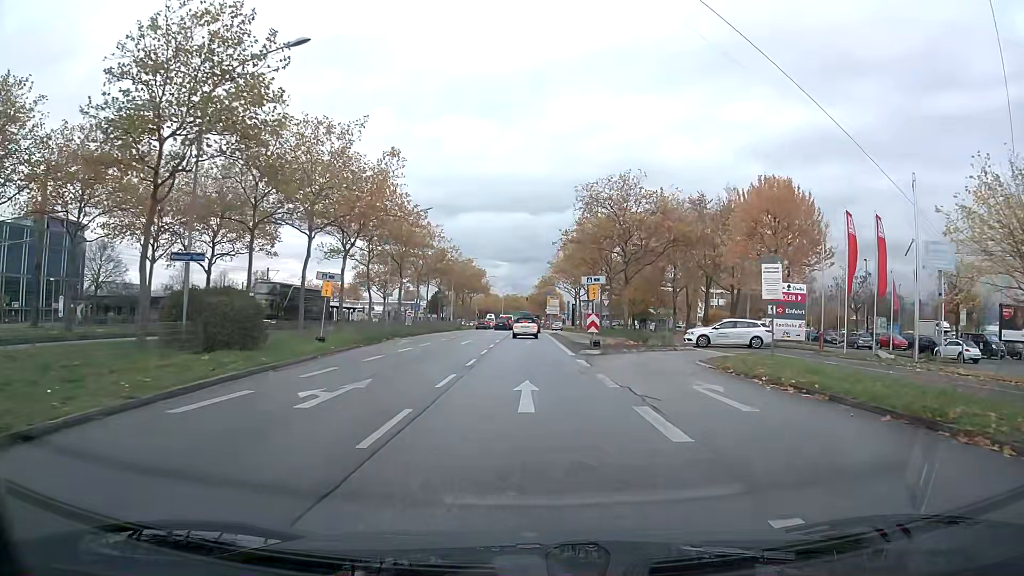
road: primary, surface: asphalt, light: Day
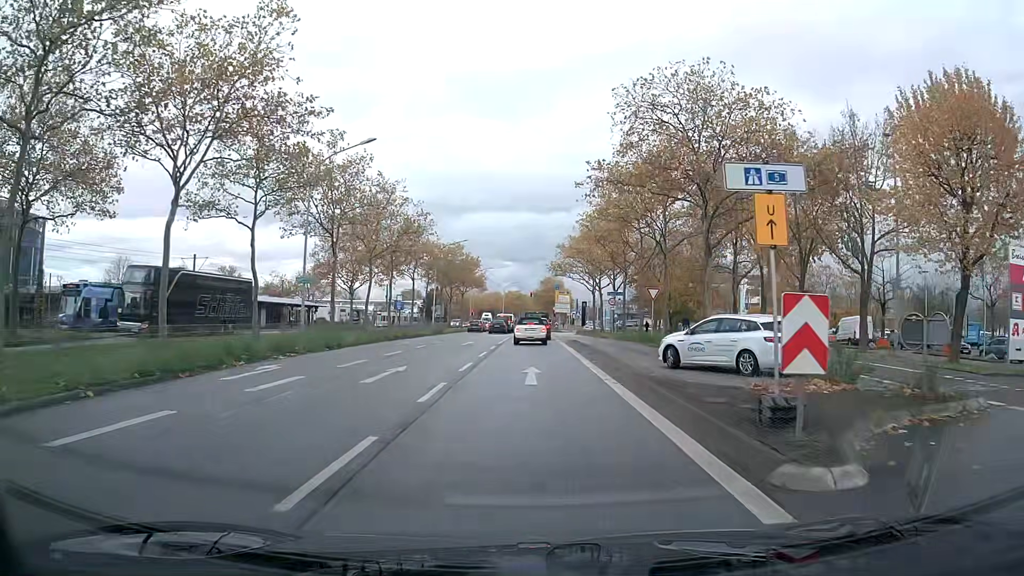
(-0.1, +20.5) m; 0°
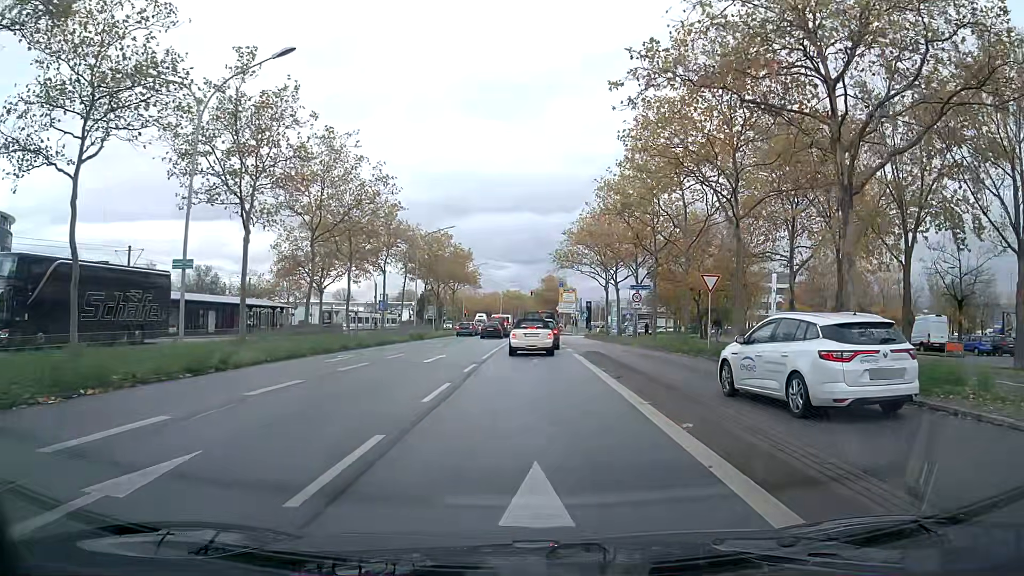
(0.0, +11.8) m; 0°
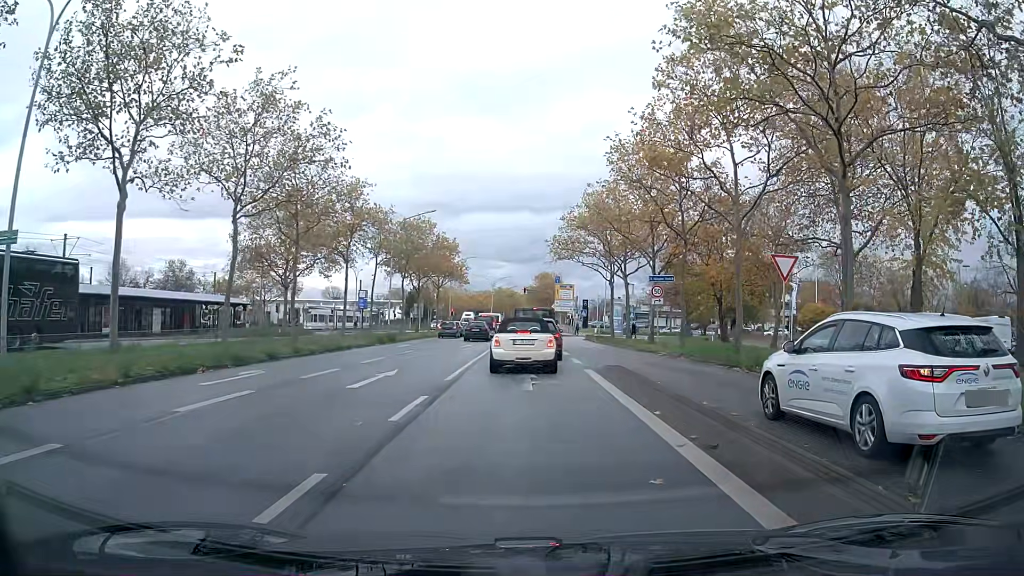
(0.0, +8.1) m; 0°
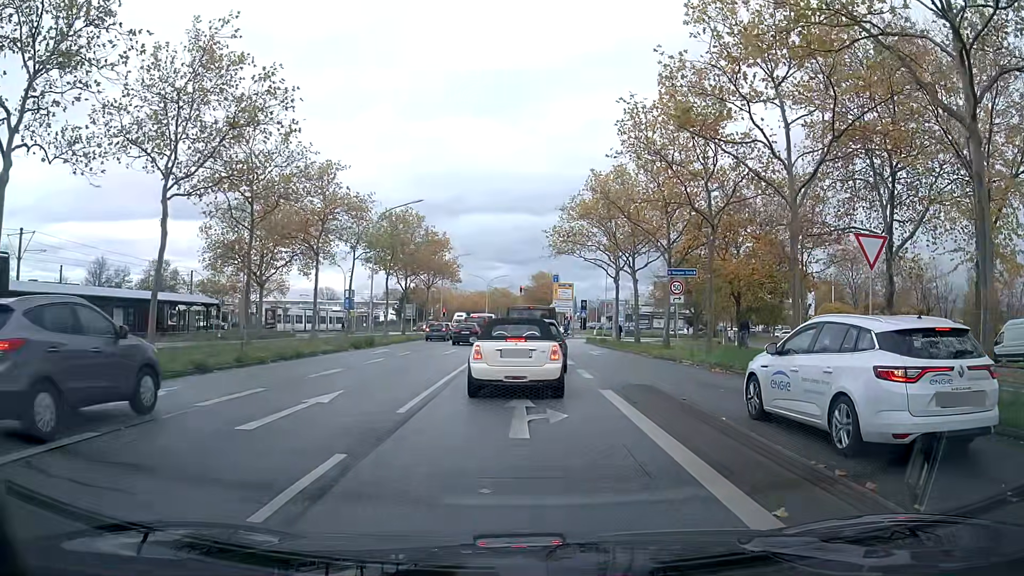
(0.0, +4.9) m; +1°
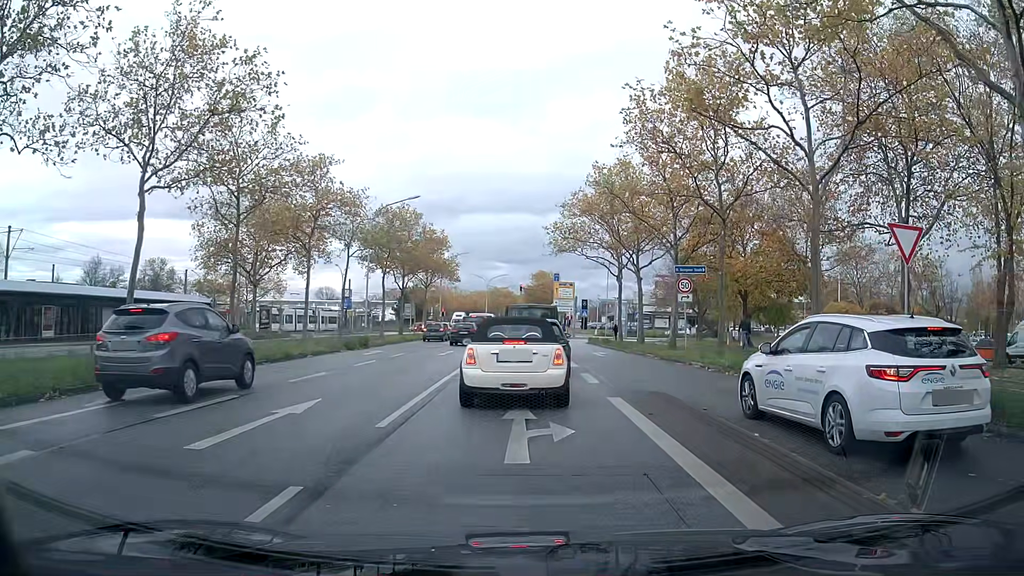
(0.0, +1.4) m; 0°
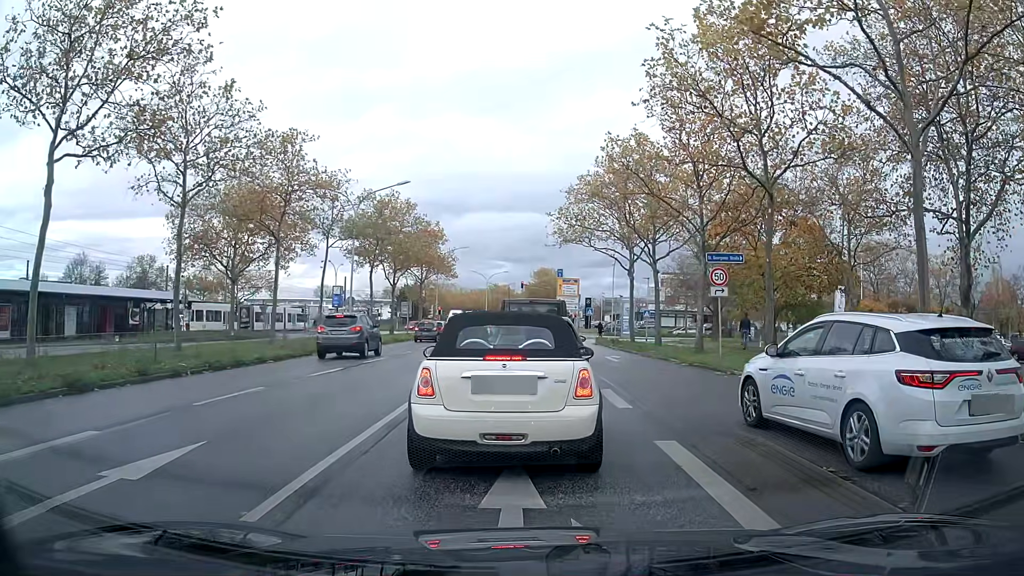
(0.0, +4.4) m; 0°
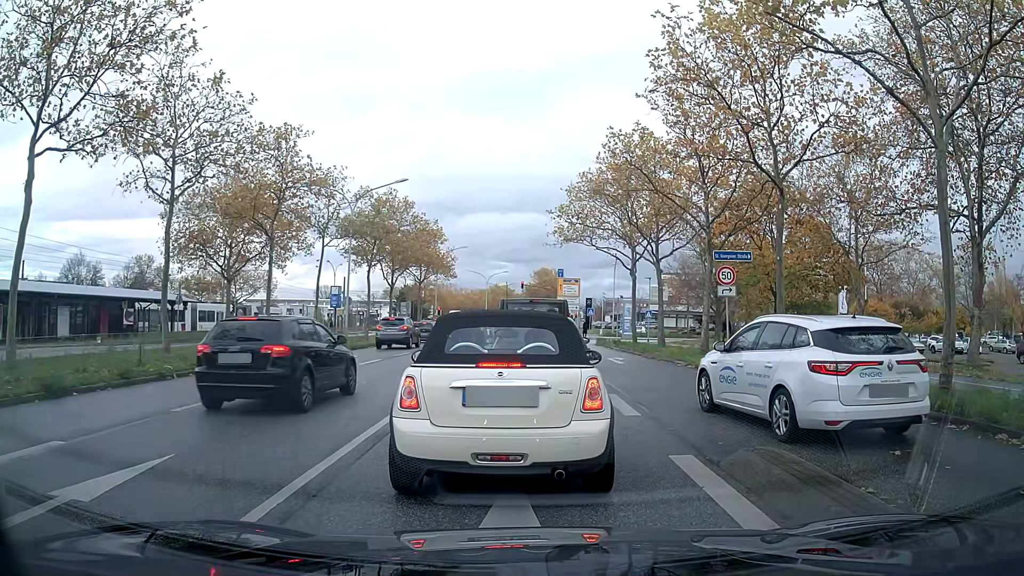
(0.0, +0.8) m; 0°
(0, +10) (0, +20) (0, +30) (0, +40) (0, +50) (0, +60) (0, +70) (0, +80) (0, +90) (0, +100) m
